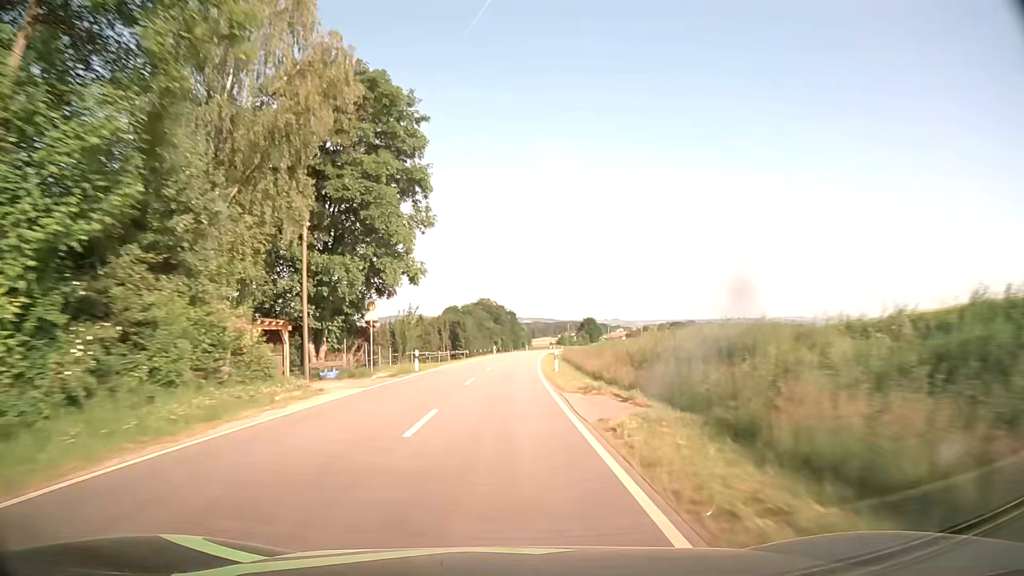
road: tertiary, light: Day
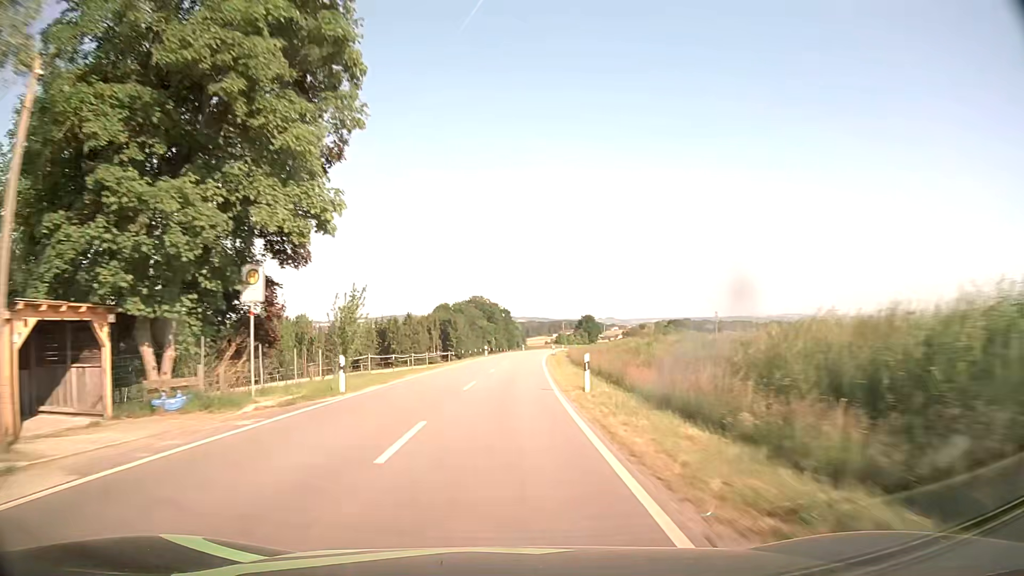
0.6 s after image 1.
(+0.1, +14.2) m; +1°
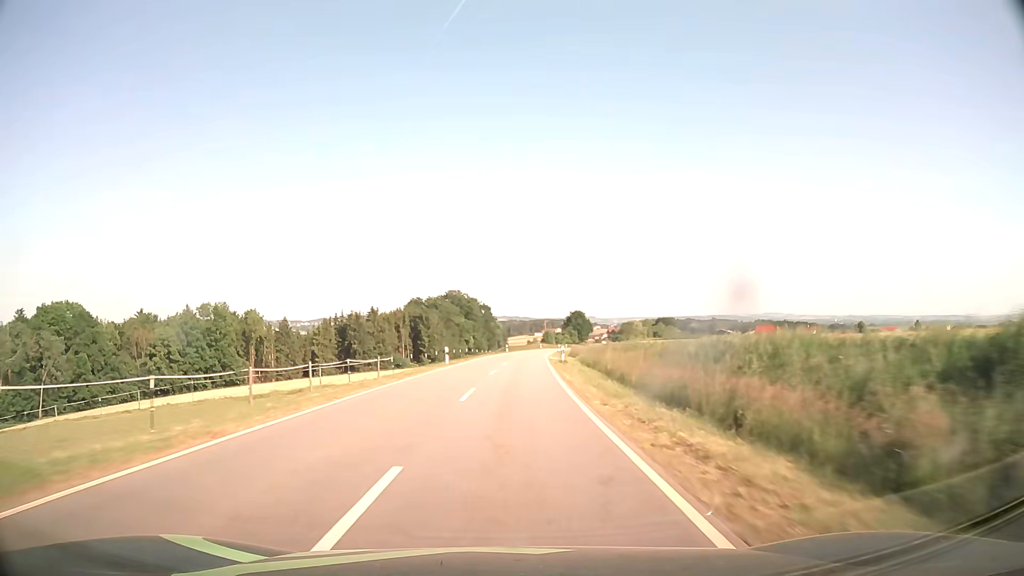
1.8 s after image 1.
(+0.2, +28.5) m; +1°
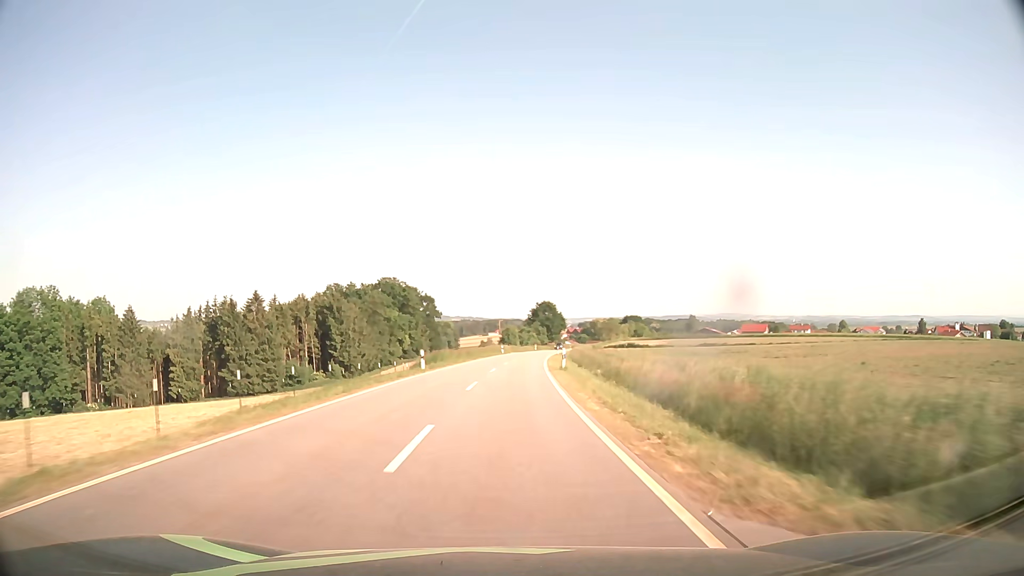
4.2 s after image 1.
(+1.9, +56.8) m; +4°
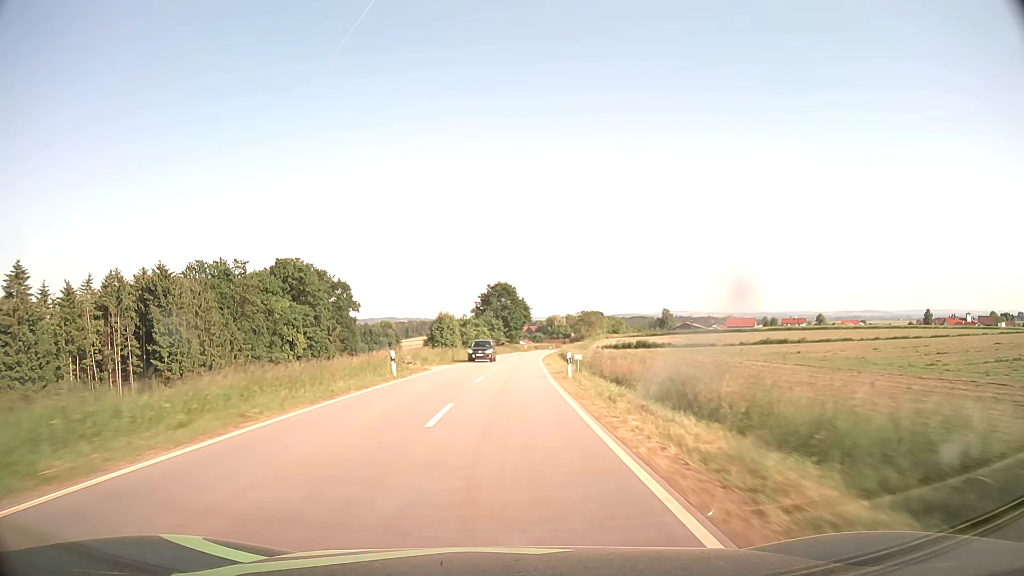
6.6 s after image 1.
(+1.9, +56.9) m; +4°
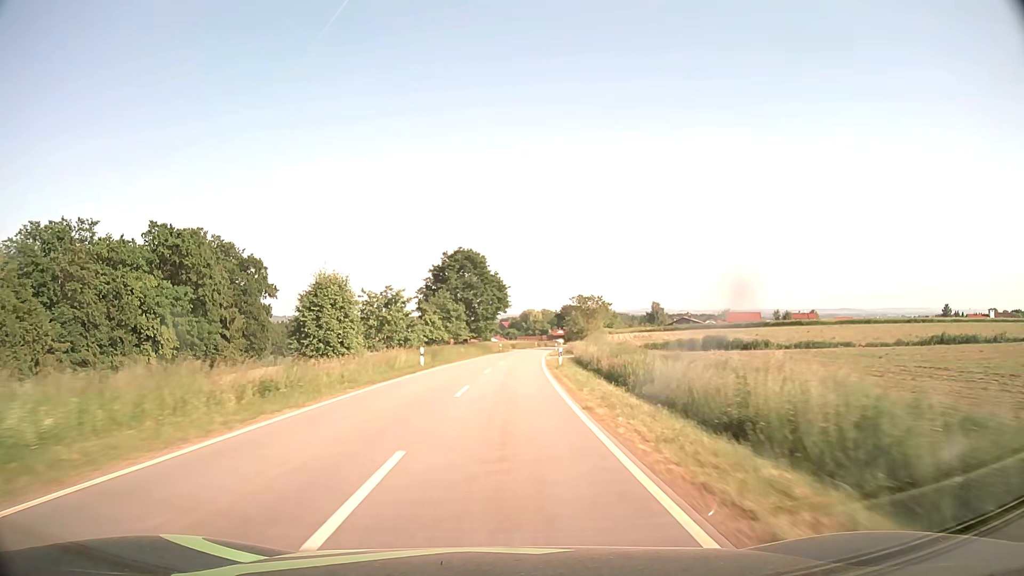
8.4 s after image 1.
(+0.8, +42.7) m; +2°
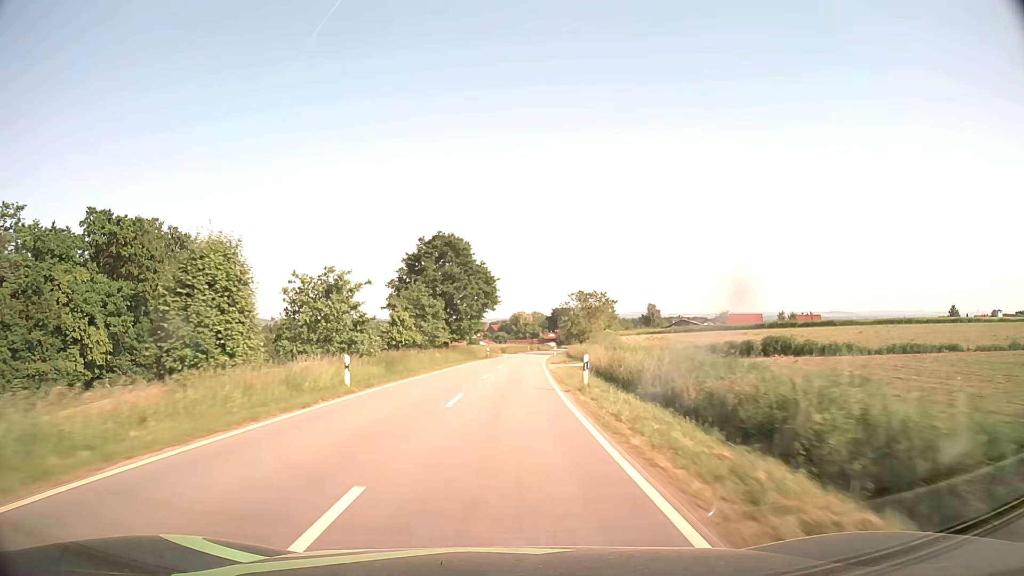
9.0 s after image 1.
(+0.1, +14.3) m; +1°
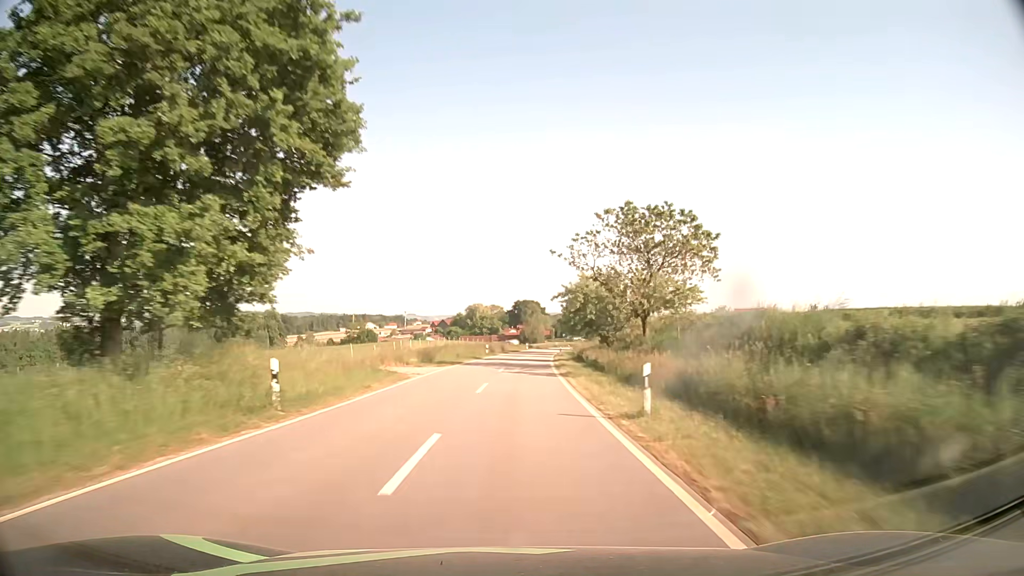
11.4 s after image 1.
(+1.7, +56.8) m; +3°
(0, +10) (0, +20) (+1, +30) (+1, +40) (+2, +50) (+3, +60) (+3, +70) (+4, +80) (+5, +90) (+7, +100) m
